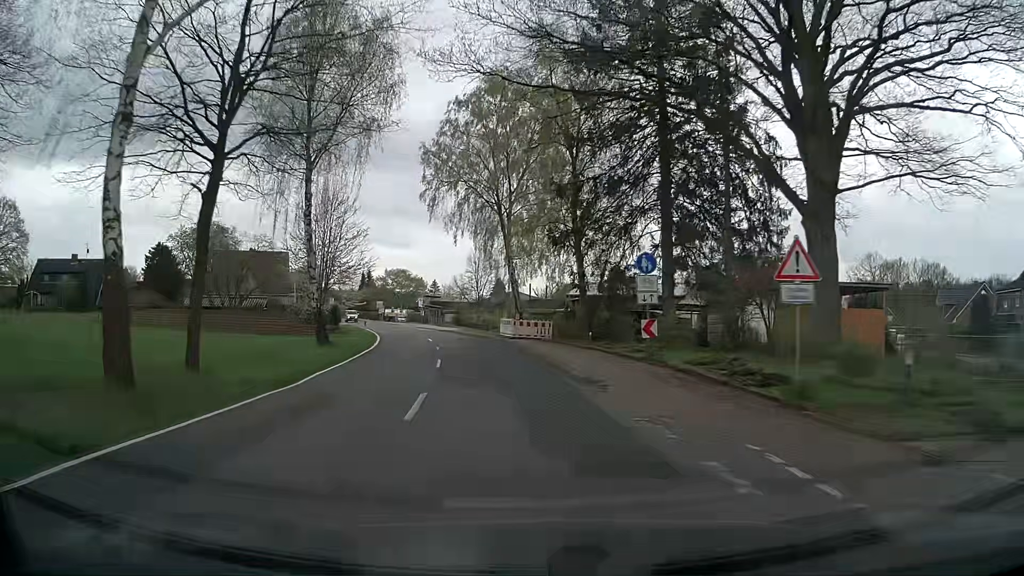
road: secondary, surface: asphalt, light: Day
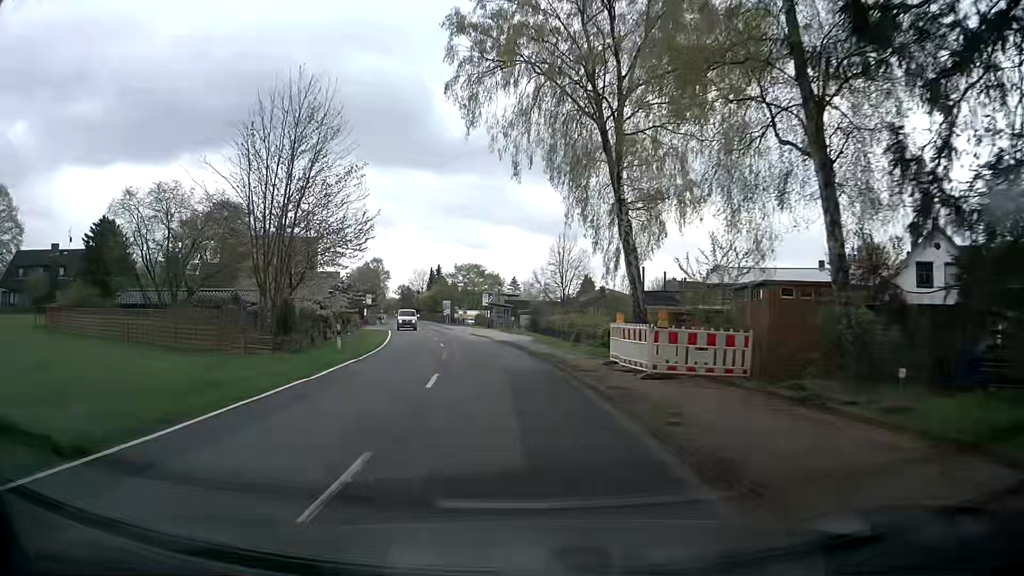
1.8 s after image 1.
(-1.5, +23.4) m; -8°
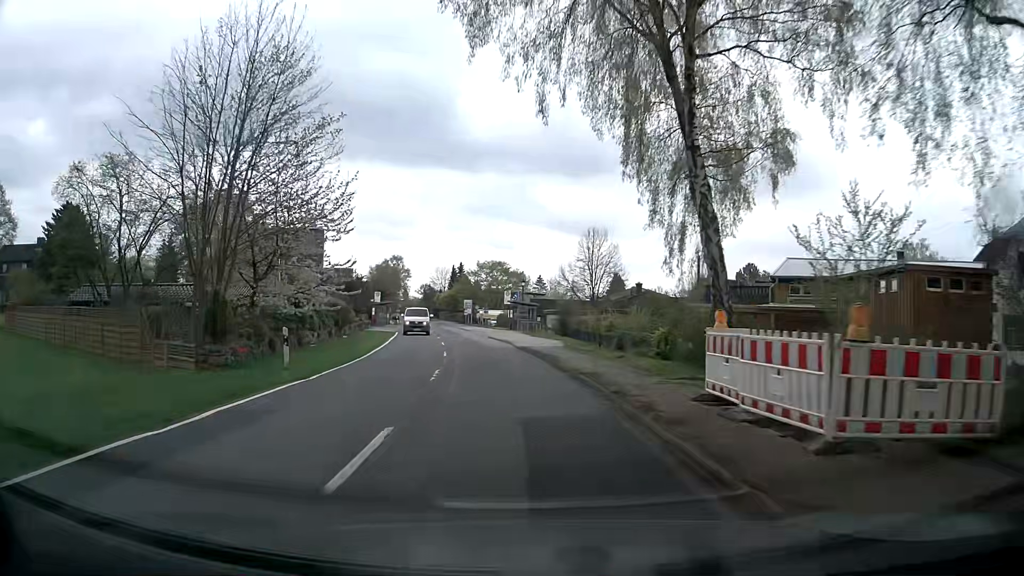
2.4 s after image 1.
(-0.1, +7.8) m; -2°
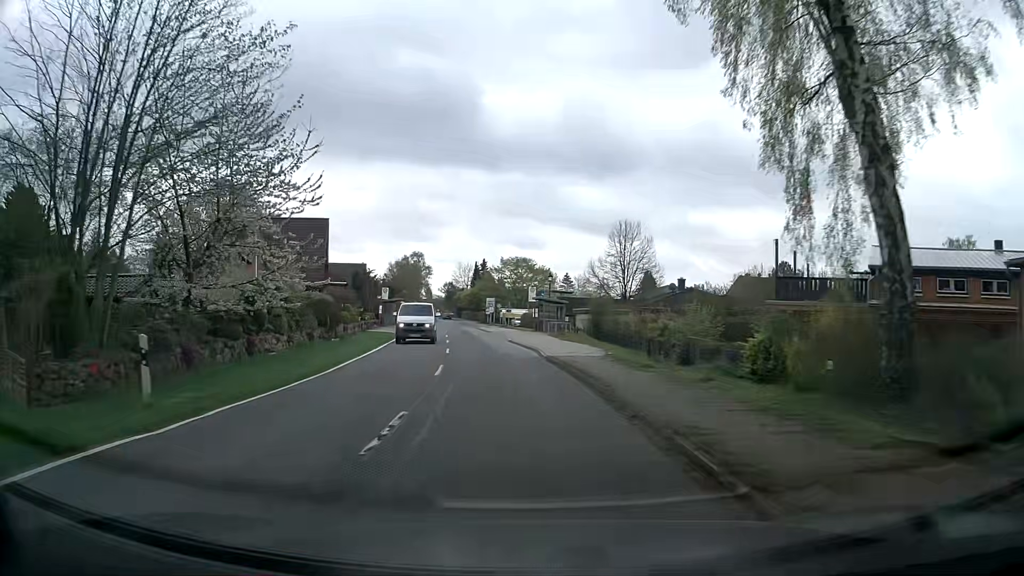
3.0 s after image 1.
(-0.1, +7.7) m; -2°
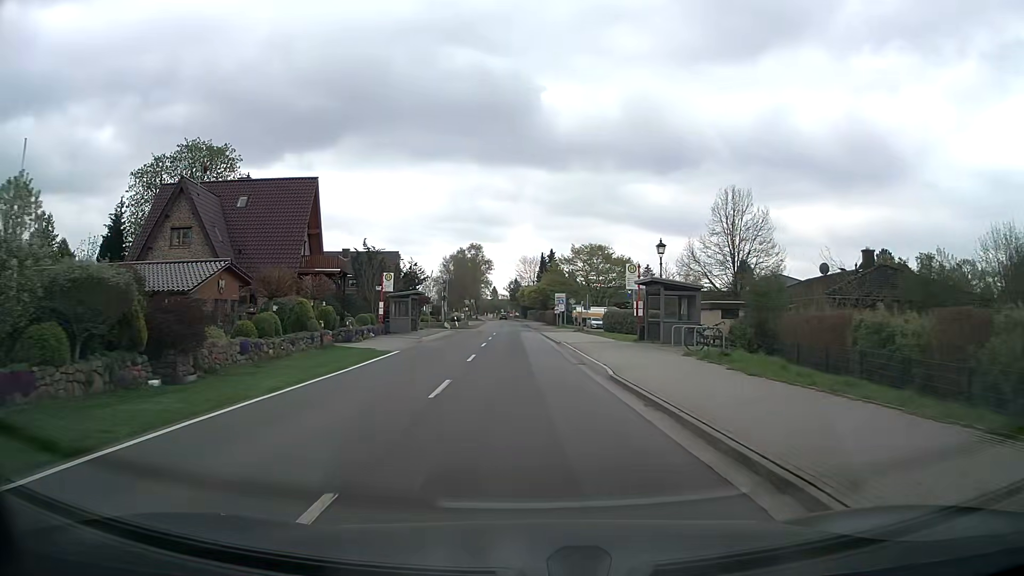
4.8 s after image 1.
(-1.2, +22.6) m; -6°
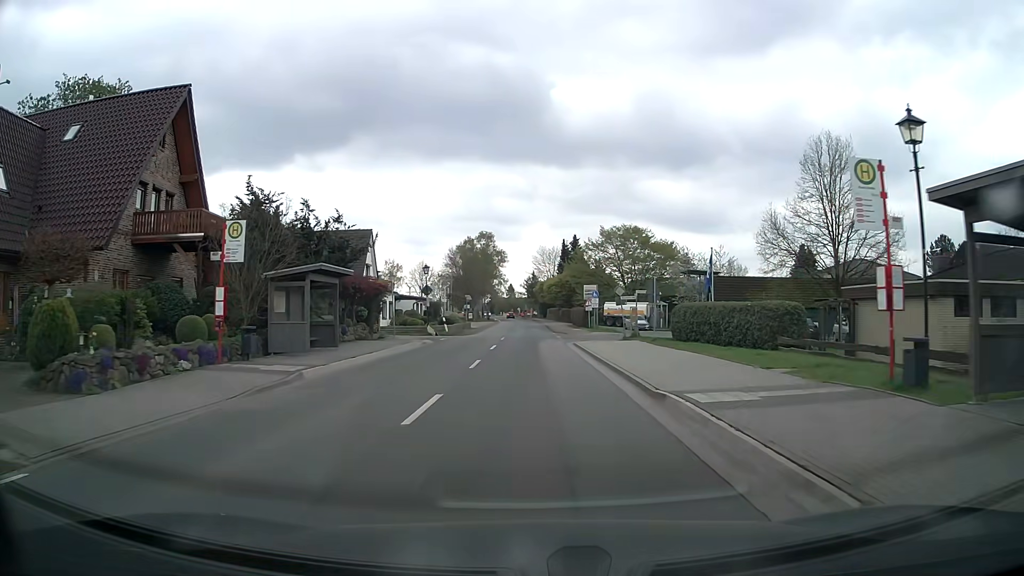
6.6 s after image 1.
(-0.3, +20.9) m; -2°
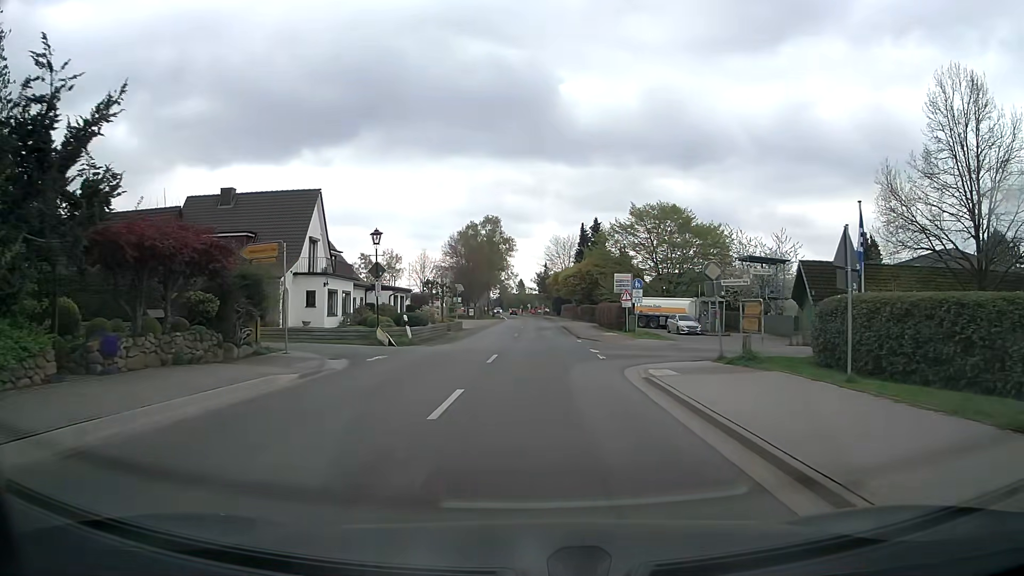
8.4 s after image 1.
(-0.1, +17.1) m; -1°
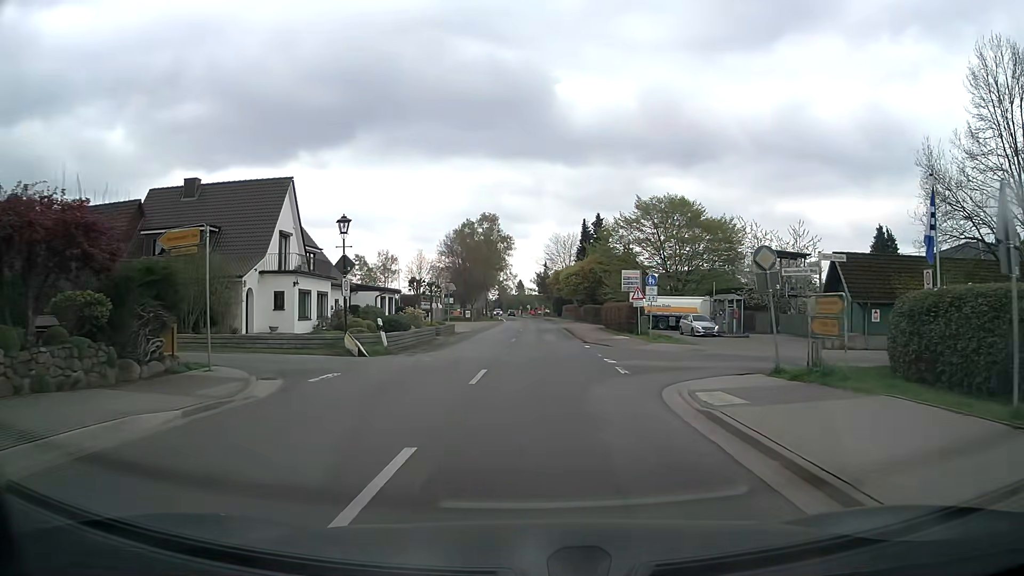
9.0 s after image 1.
(0.0, +4.6) m; 0°
